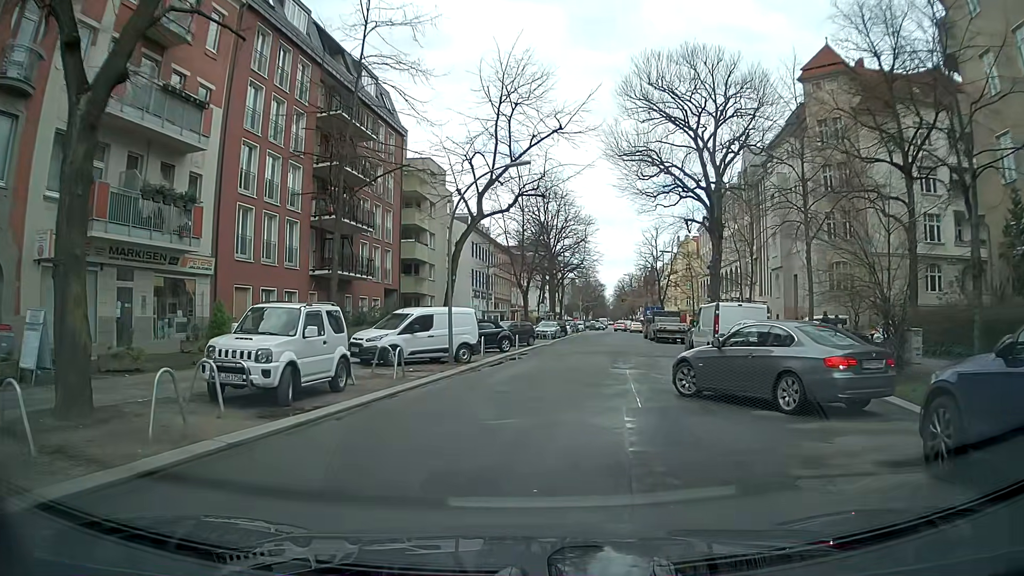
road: residential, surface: asphalt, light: Day
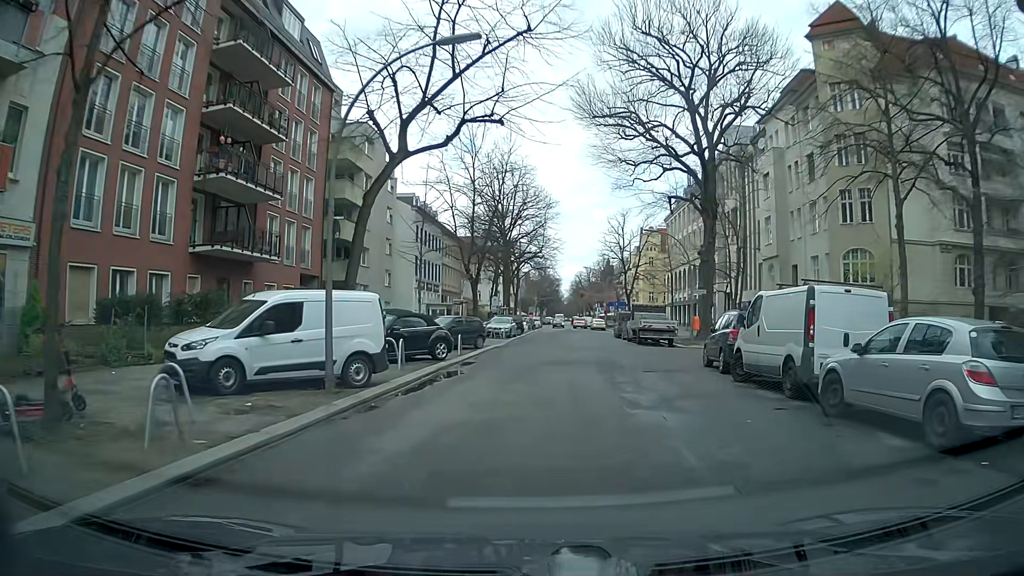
(-0.2, +9.5) m; +3°
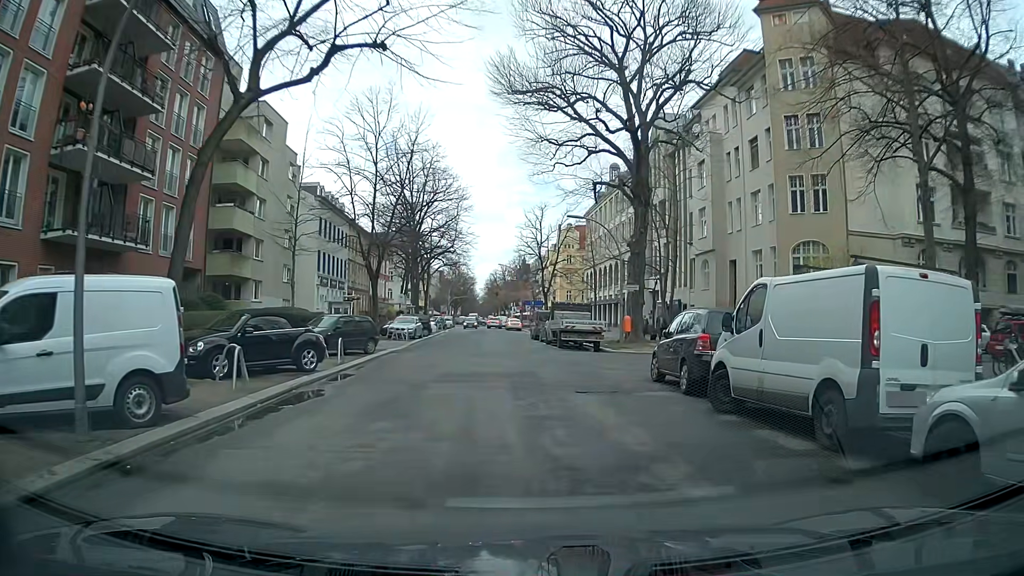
(+0.3, +4.9) m; +5°
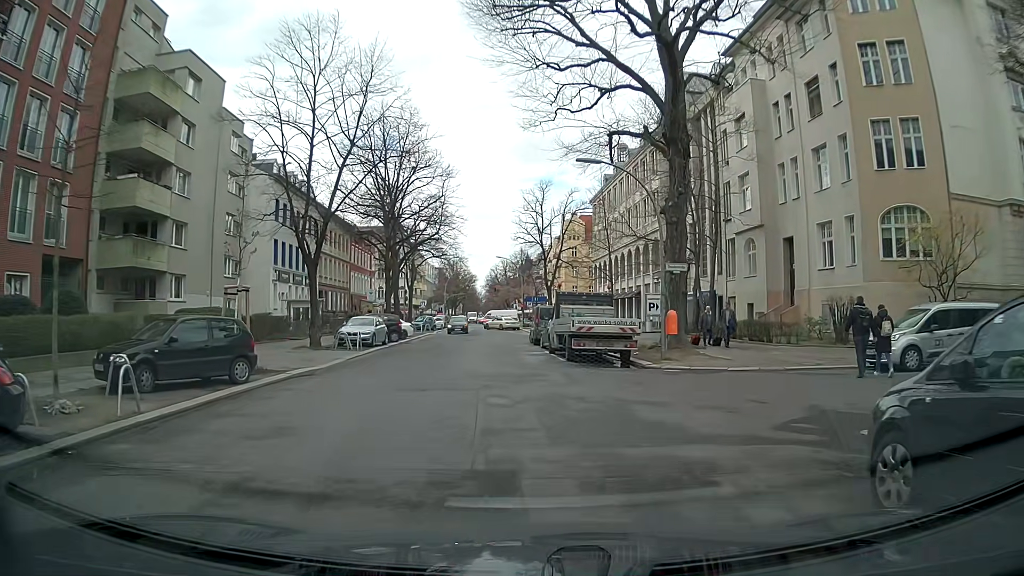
(+0.5, +10.8) m; -1°
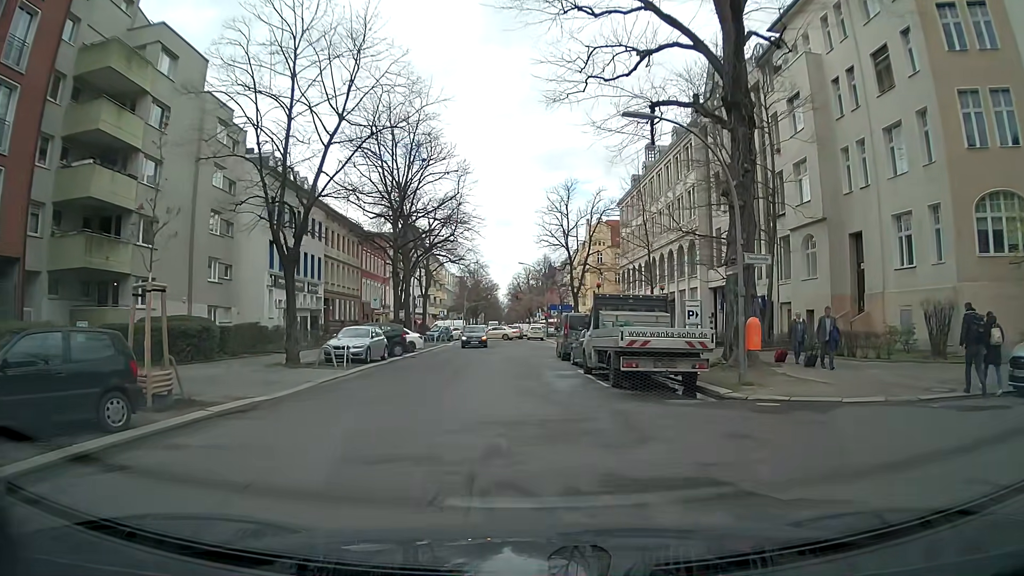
(0.0, +5.7) m; -1°
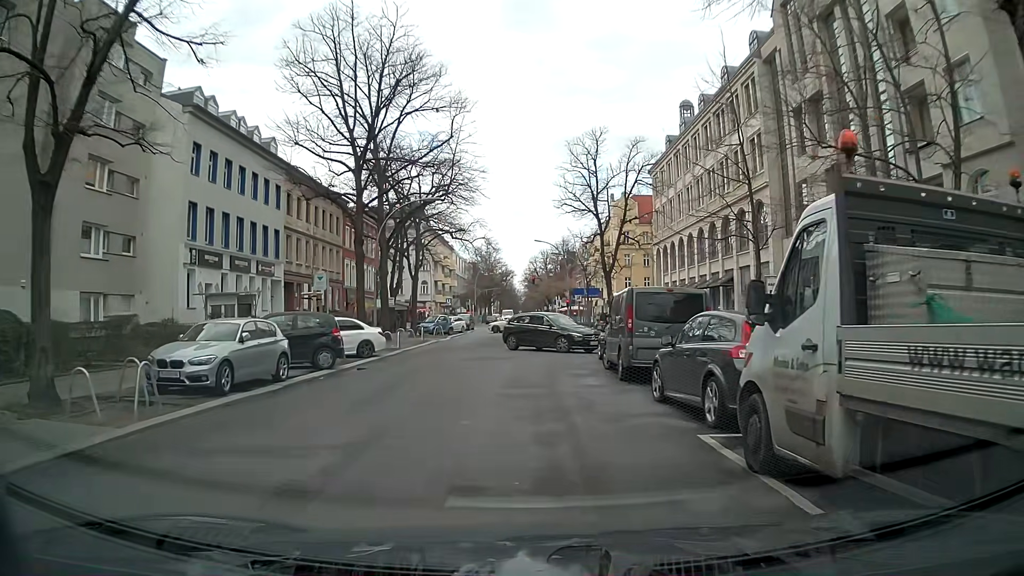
(-0.2, +14.0) m; -1°
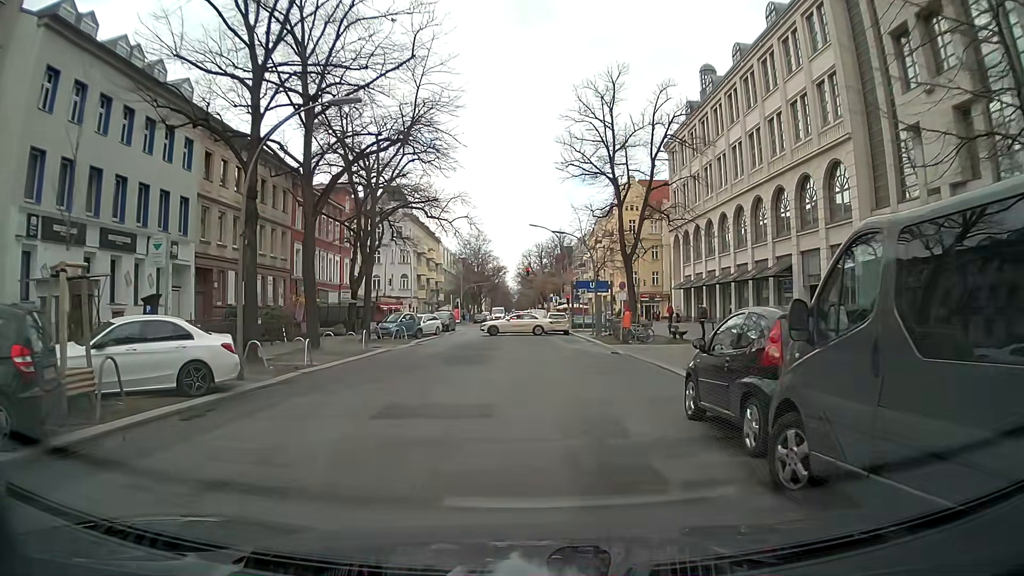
(-0.1, +12.6) m; +2°
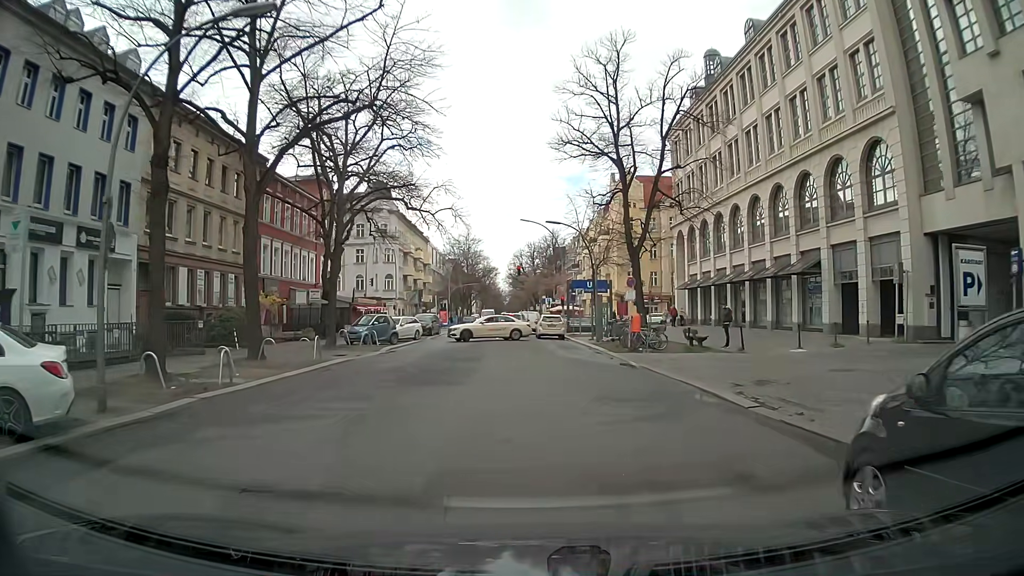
(-0.1, +5.1) m; -1°
